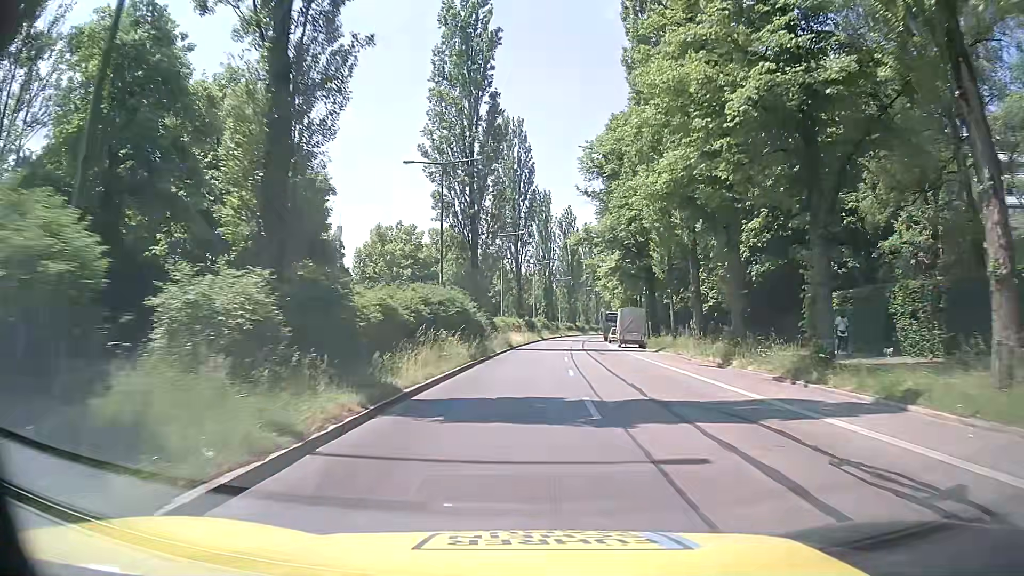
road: secondary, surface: asphalt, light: Day
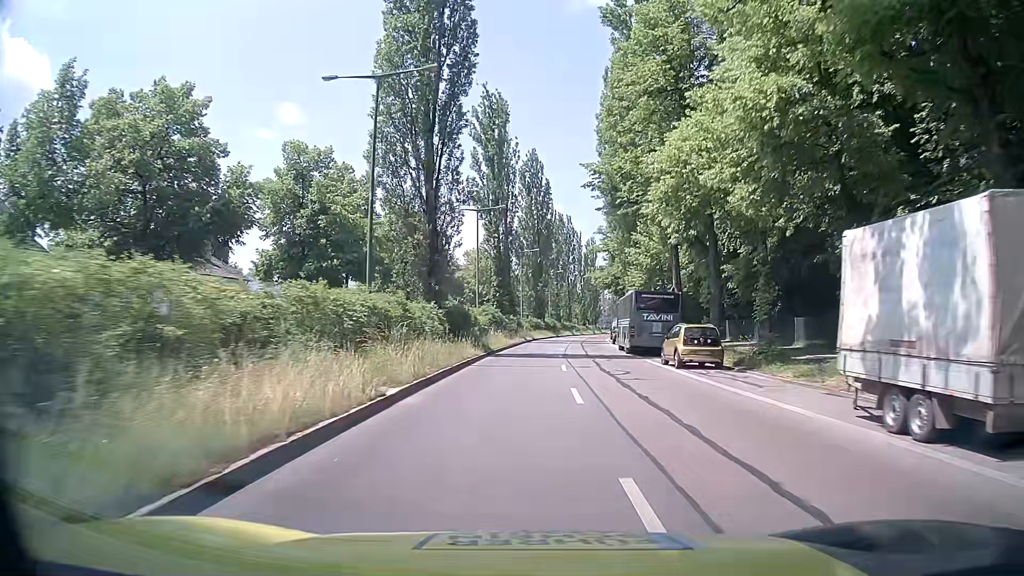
(+1.3, +43.3) m; +4°
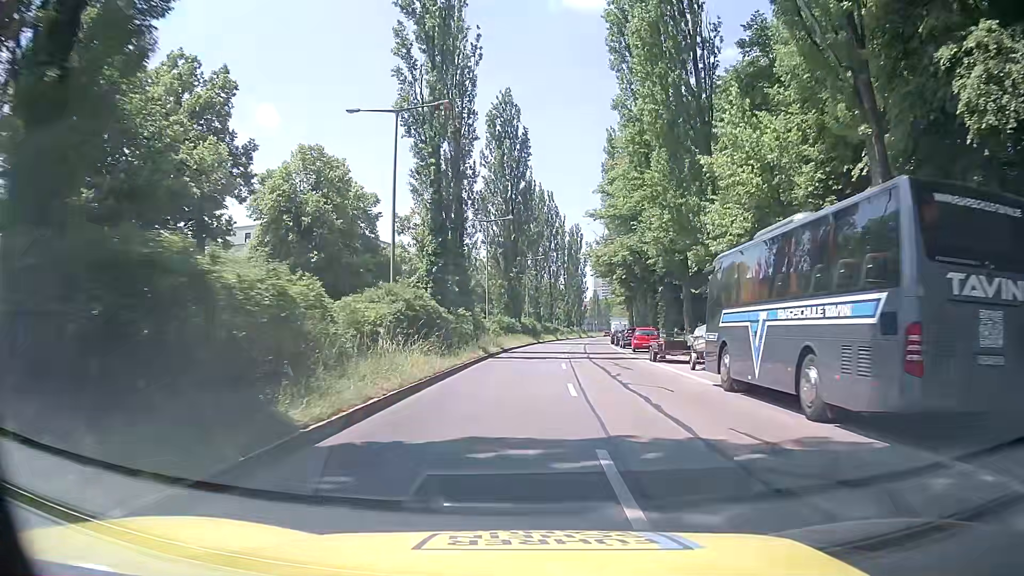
(+0.4, +25.8) m; +3°
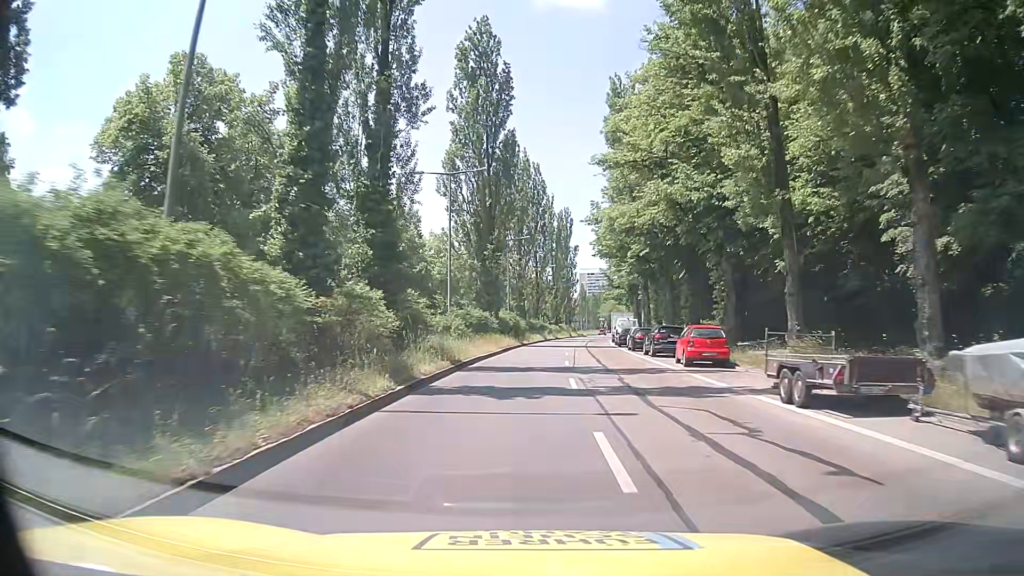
(+0.1, +17.0) m; +1°
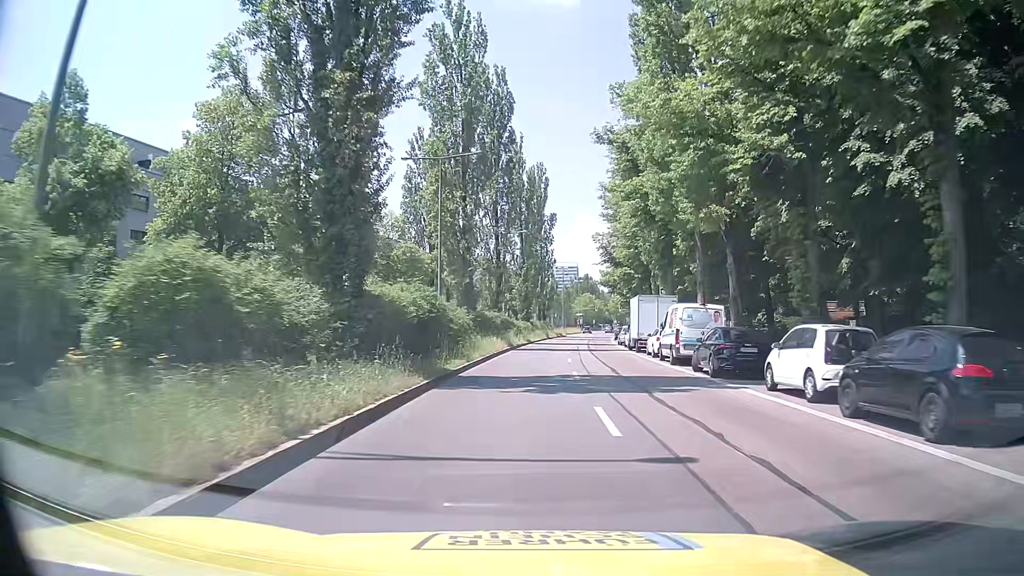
(+0.7, +33.3) m; +2°
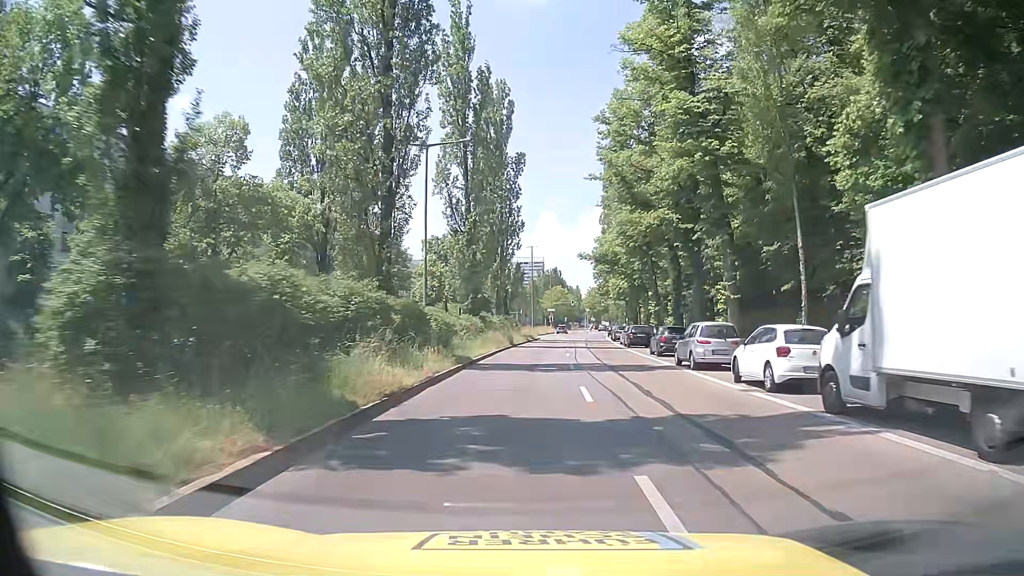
(+1.1, +32.4) m; +3°
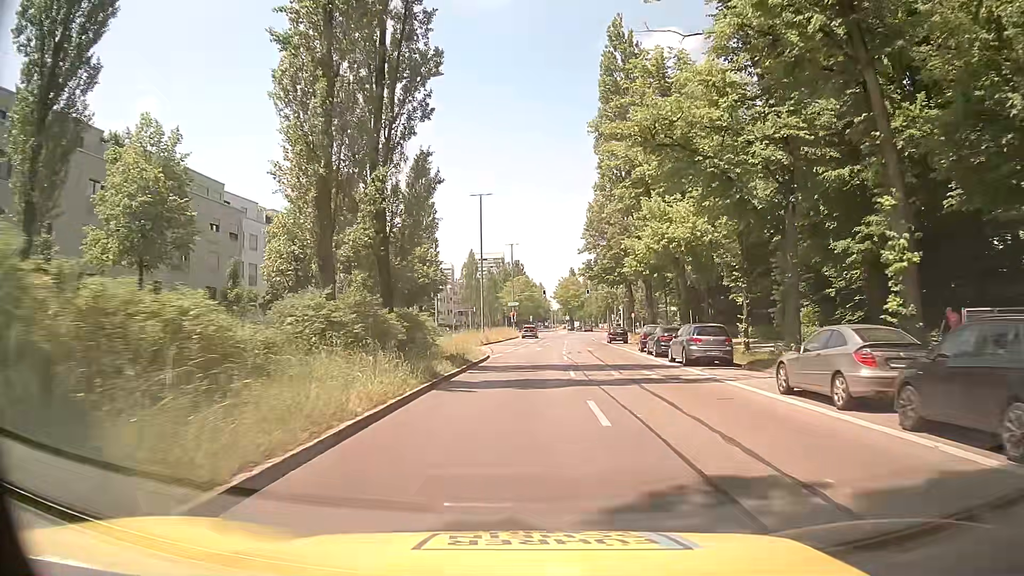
(+1.2, +39.0) m; +3°
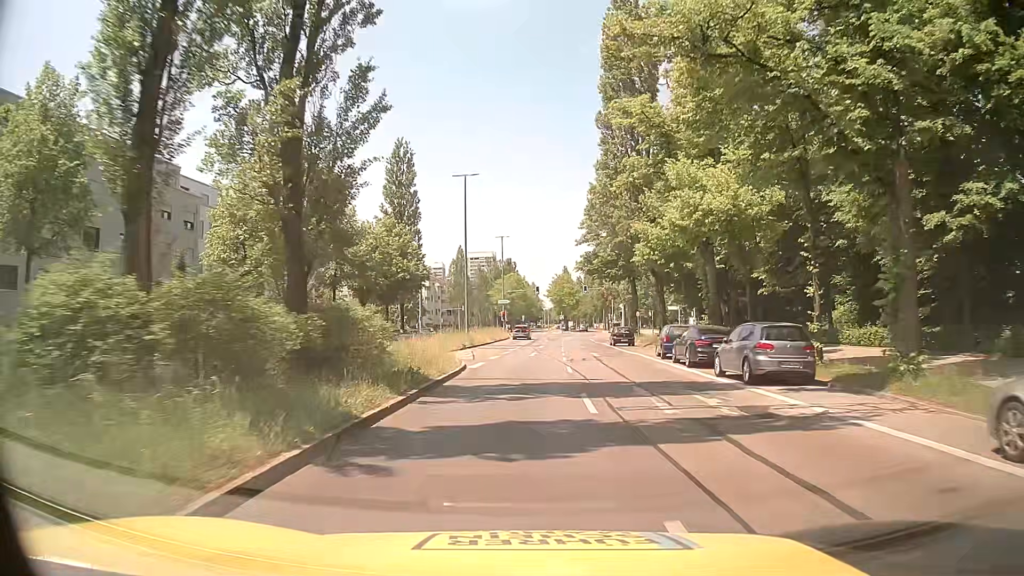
(0.0, +7.6) m; +2°
(0, +10) (0, +20) (0, +30) (0, +40) (+1, +50) (+1, +60) (+2, +70) (+2, +80) (+3, +90) (+5, +100) m
